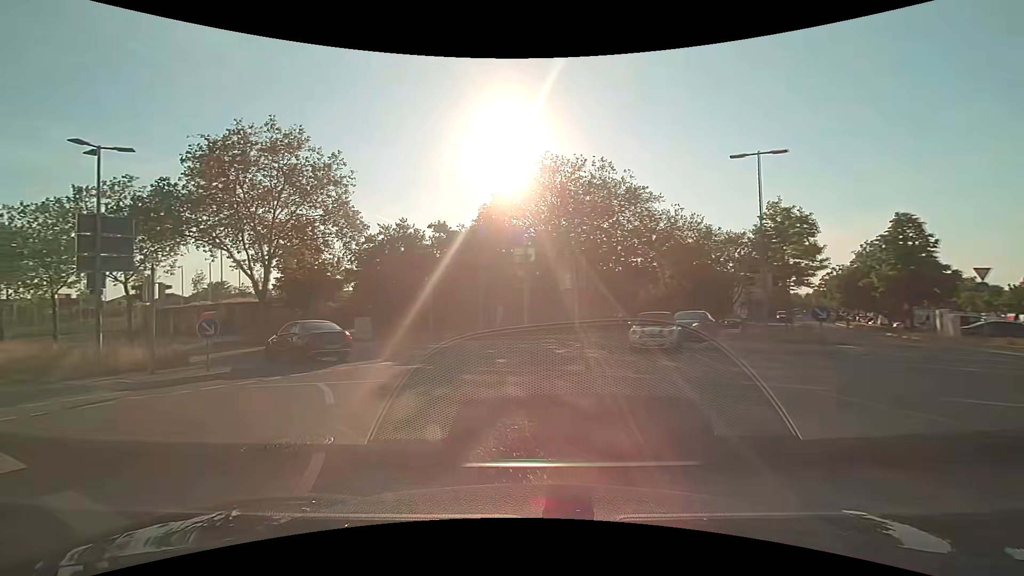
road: secondary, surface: asphalt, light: Day
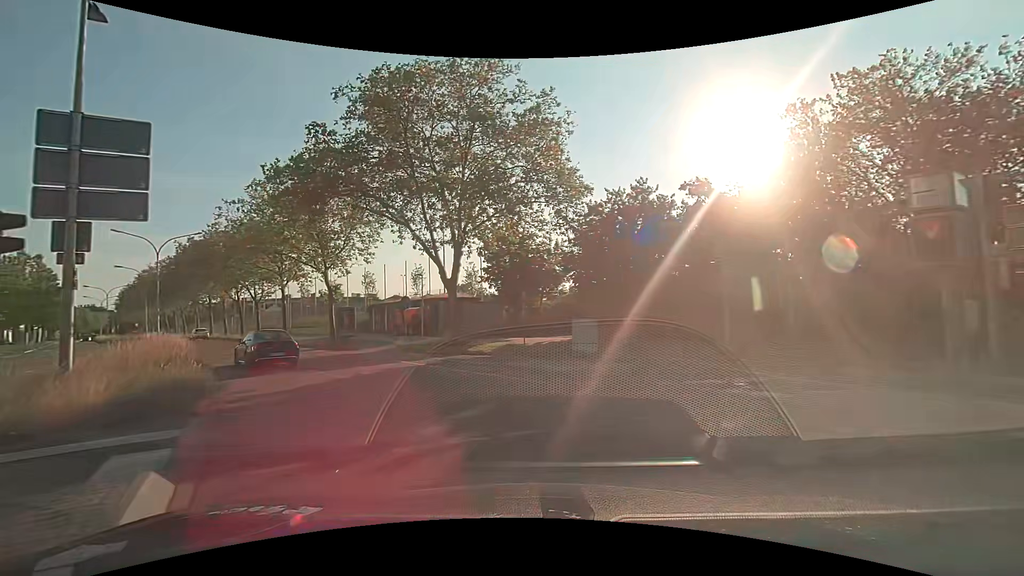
(-3.4, +13.6) m; -26°
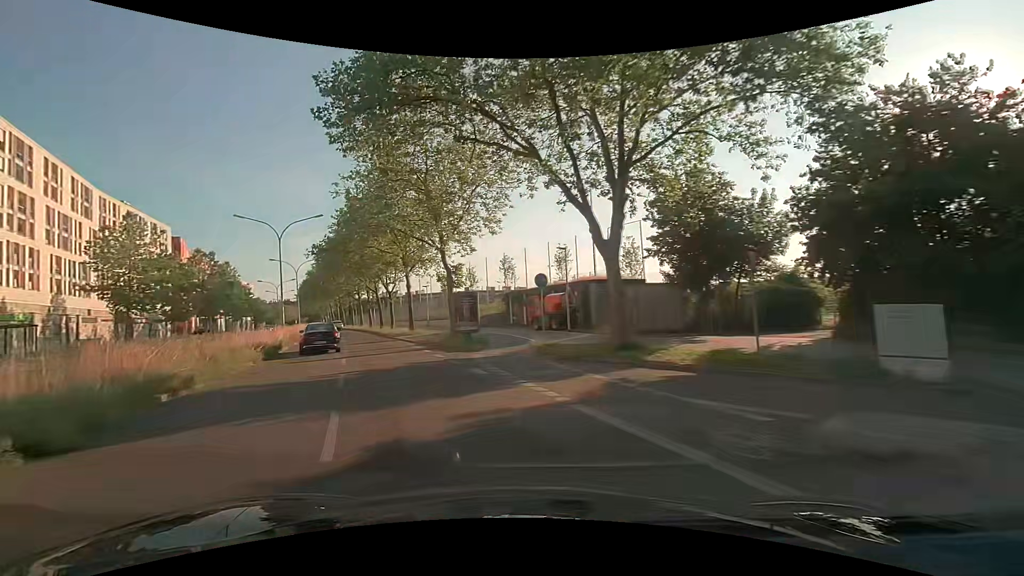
(-1.4, +10.3) m; -16°
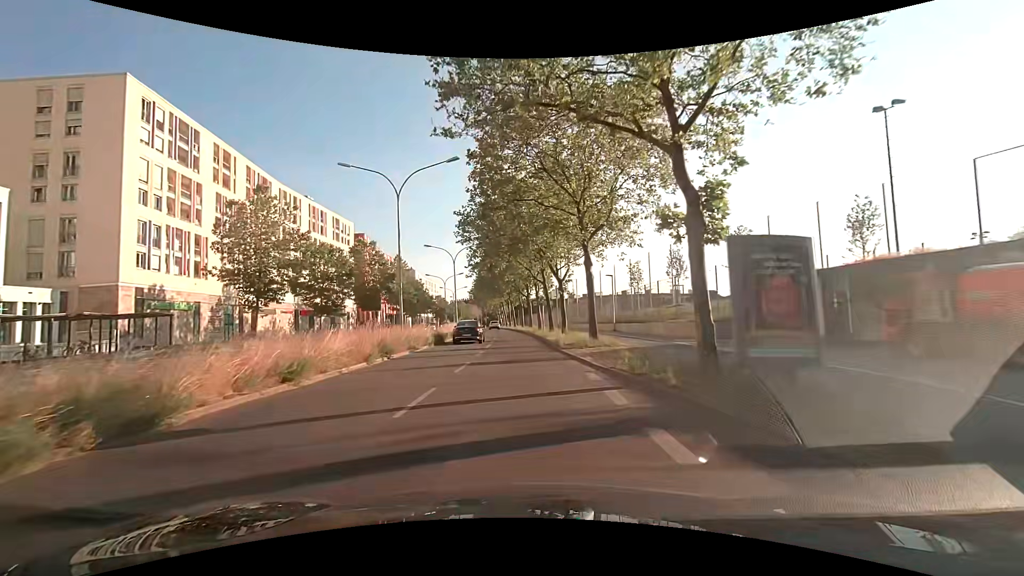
(-3.5, +16.4) m; -21°
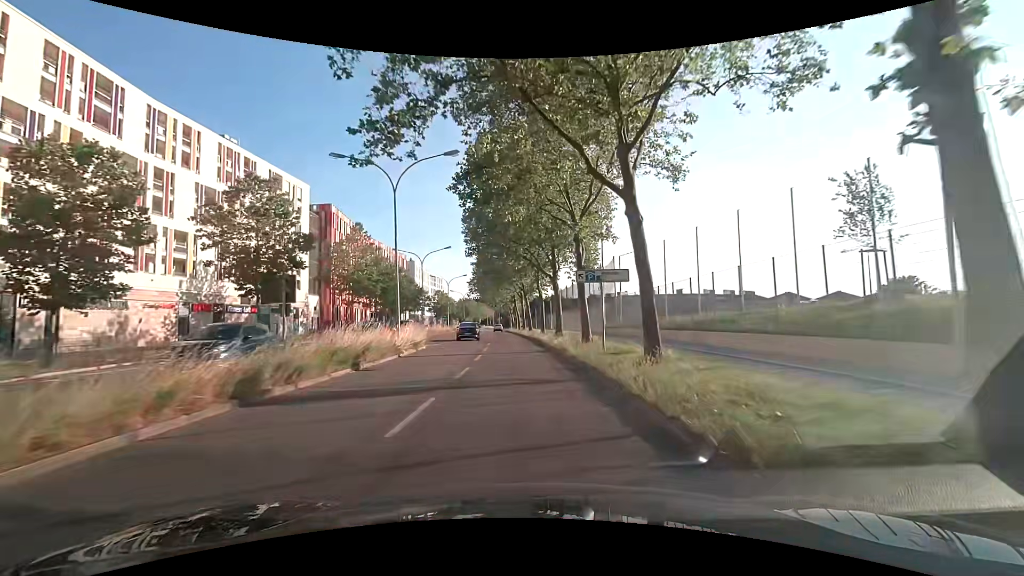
(-0.8, +31.5) m; -3°
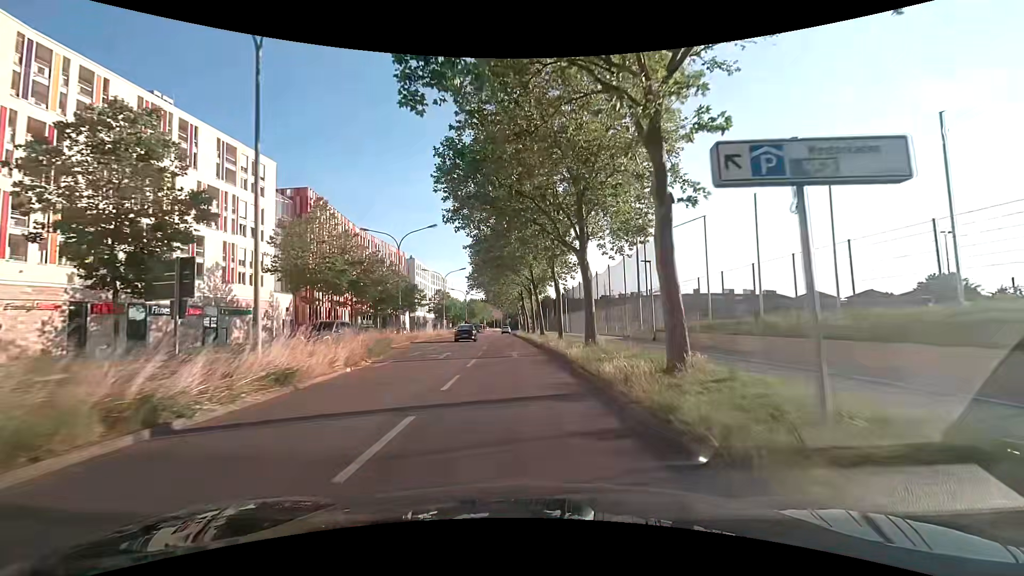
(+0.1, +13.8) m; 0°
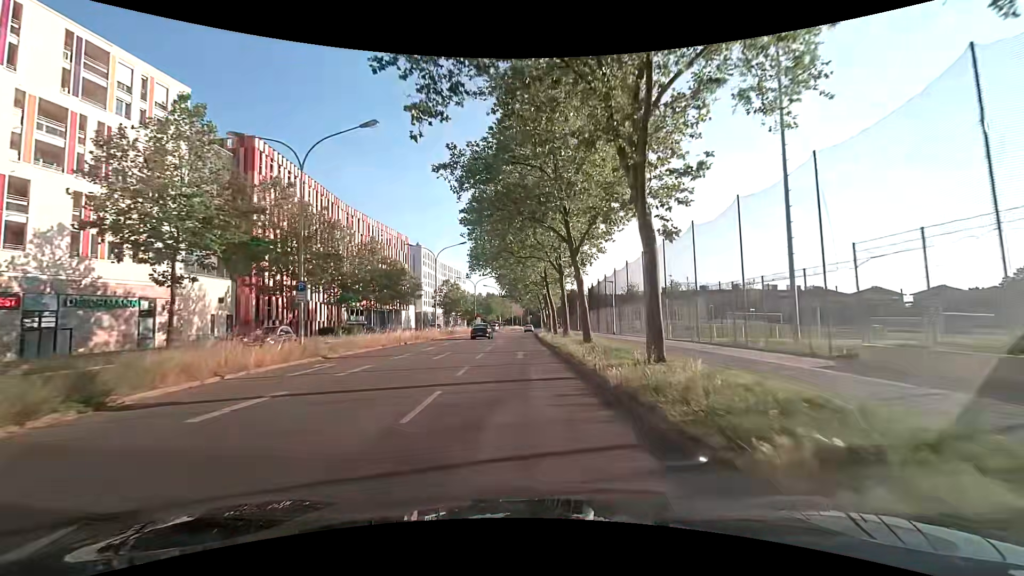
(-0.6, +21.9) m; -3°
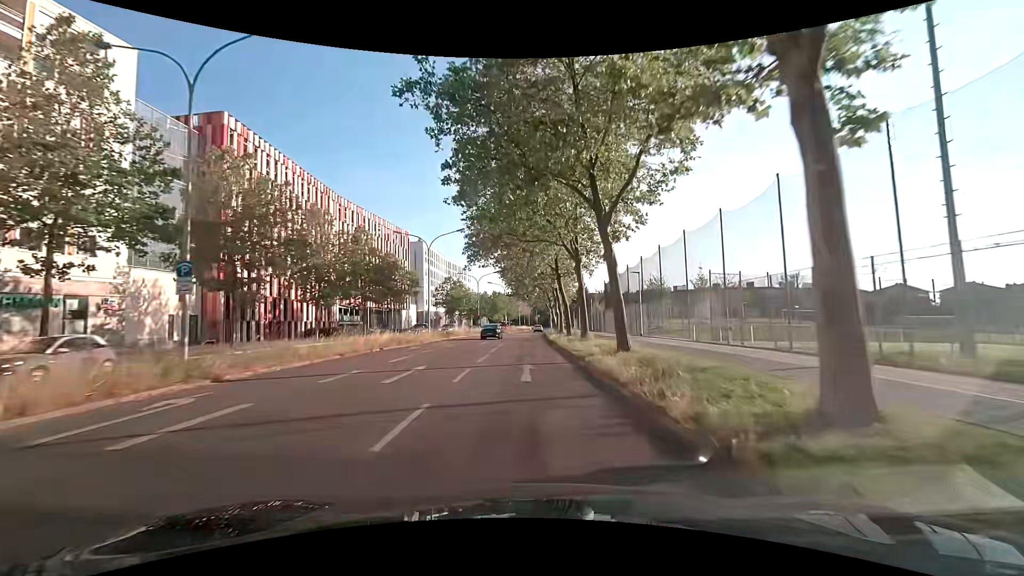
(-0.1, +7.5) m; 0°
(0, +10) (0, +20) (0, +30) (-1, +40) (-1, +50) (0, +60) (0, +70) (0, +80) (0, +90) (+1, +100) m
